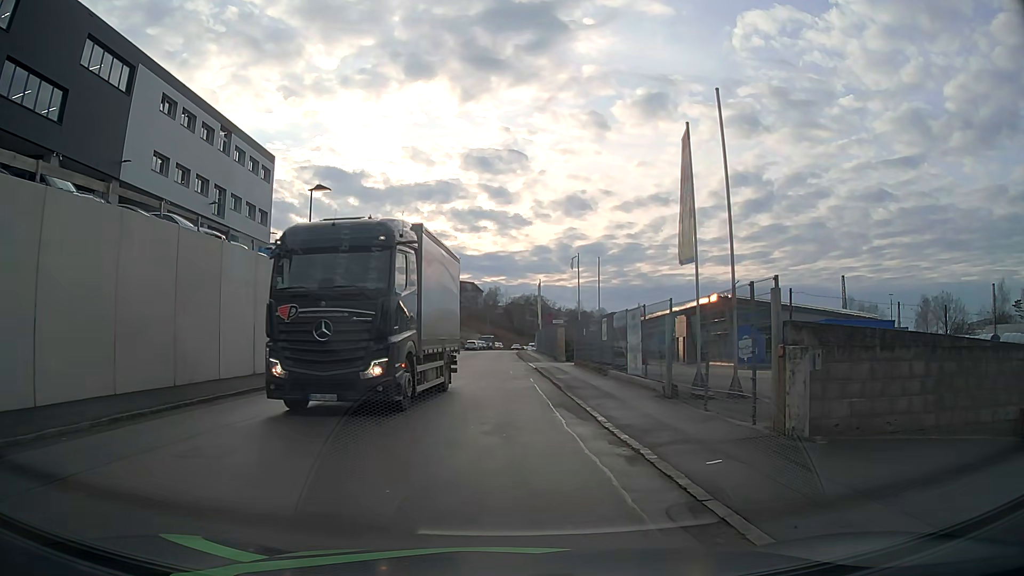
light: Day
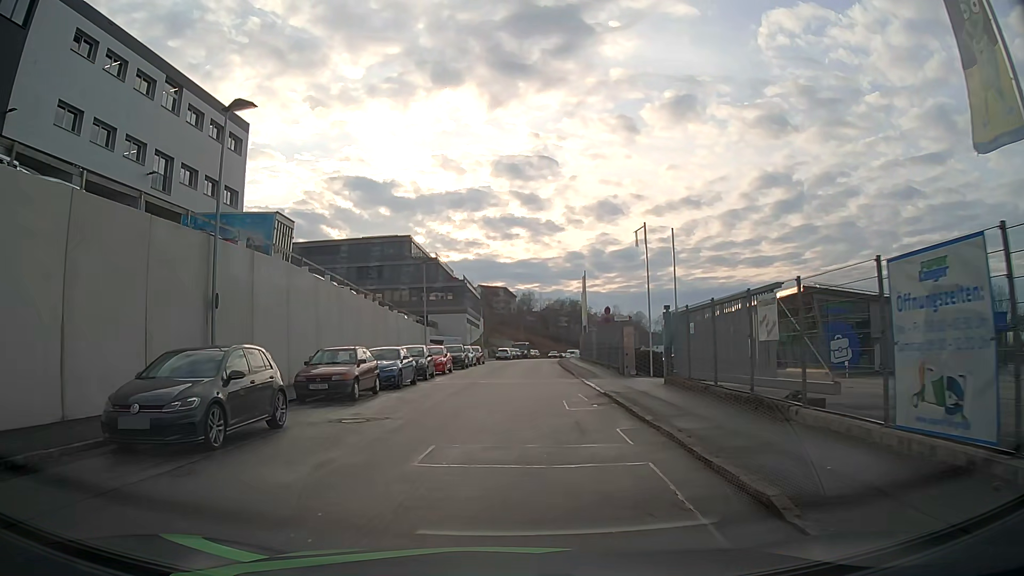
(-0.2, +13.2) m; -3°
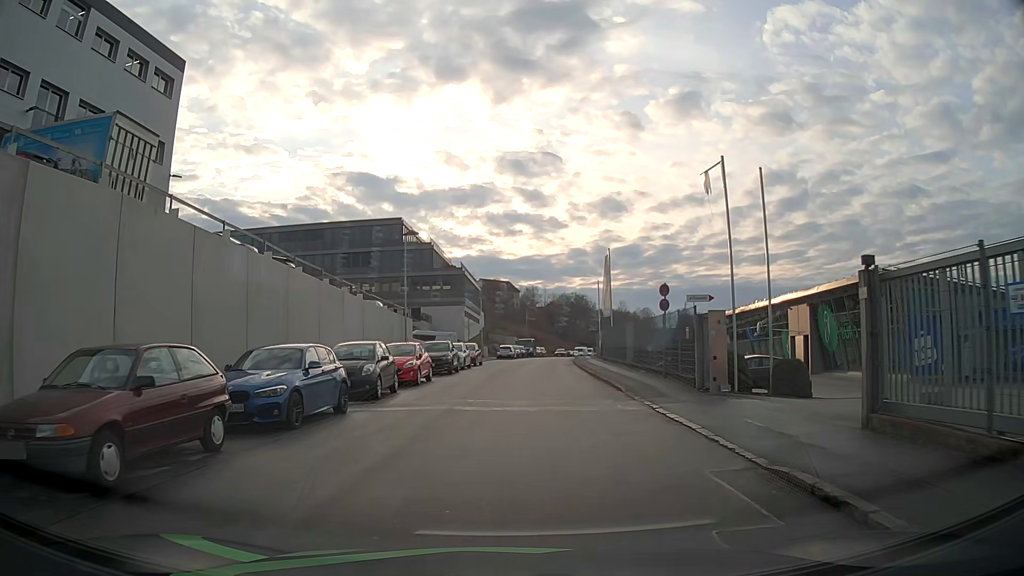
(-0.1, +11.6) m; 0°
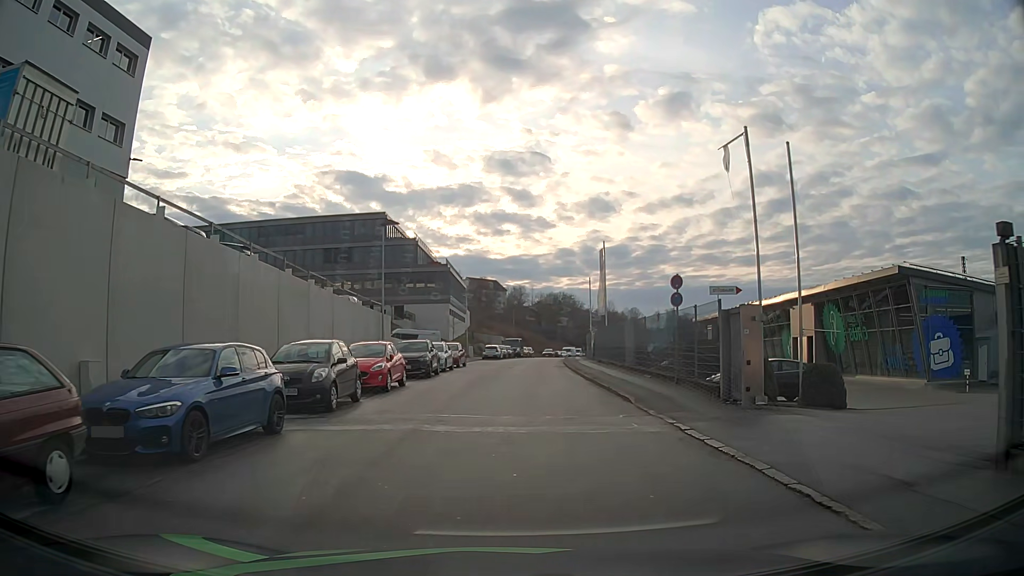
(0.0, +3.2) m; 0°
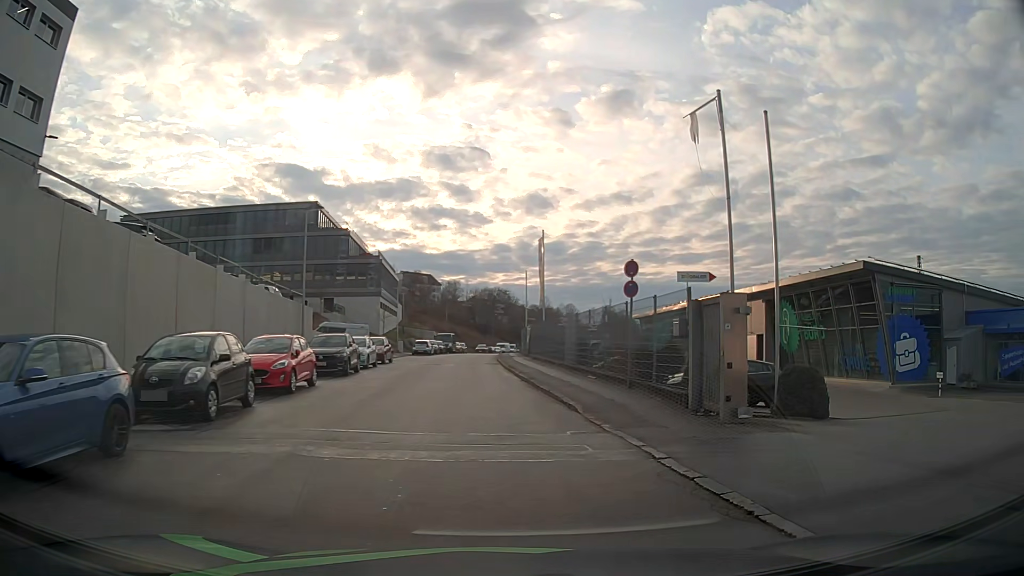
(+0.1, +2.8) m; +5°
